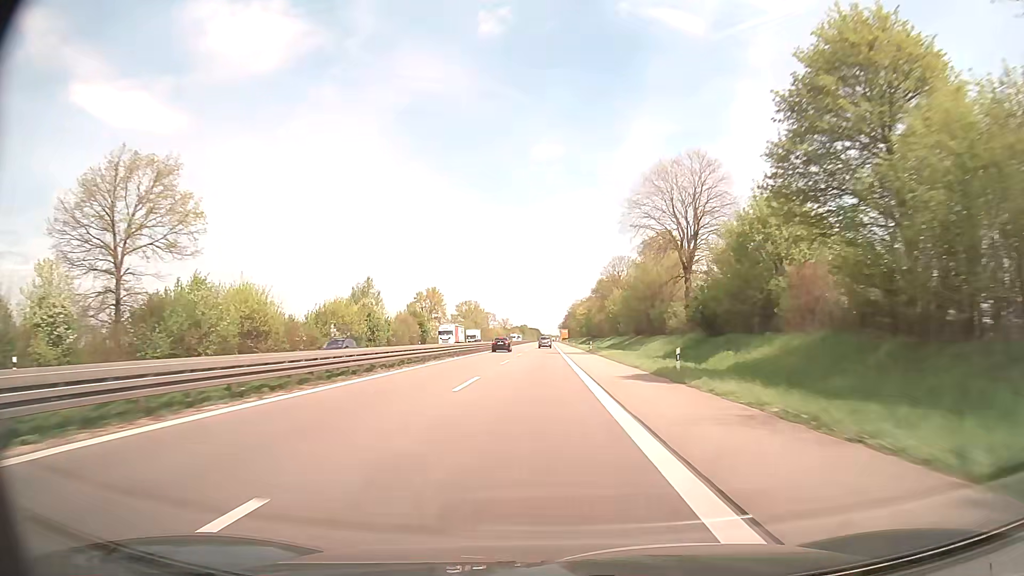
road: trunk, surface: asphalt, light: Day
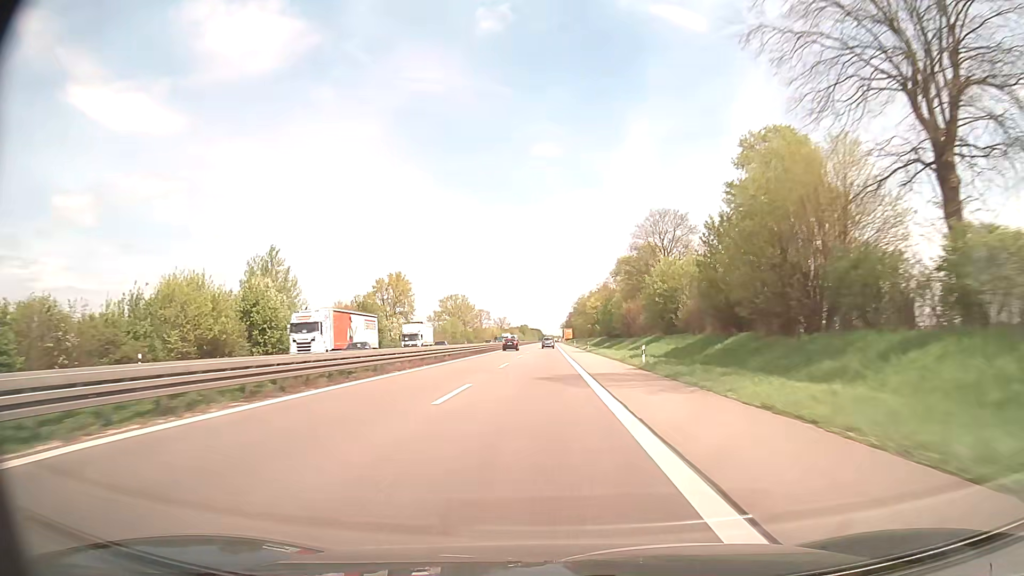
(+0.1, +39.4) m; 0°
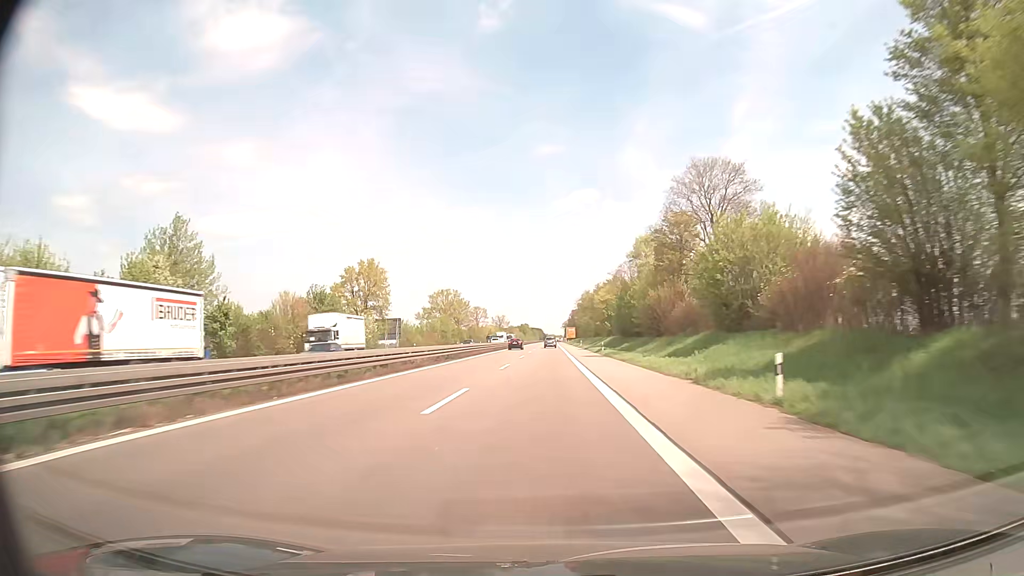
(0.0, +19.9) m; 0°
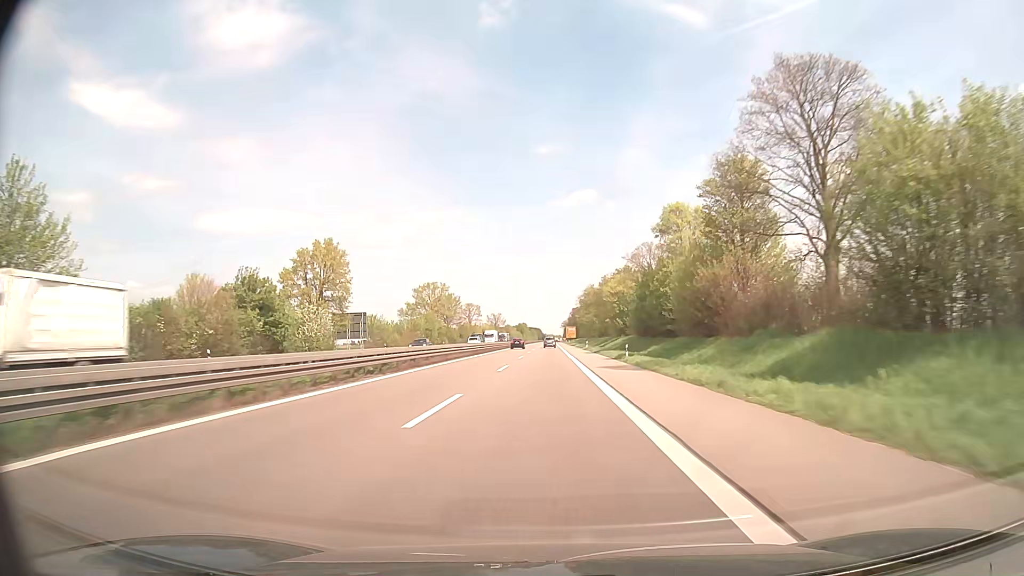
(0.0, +20.0) m; 0°
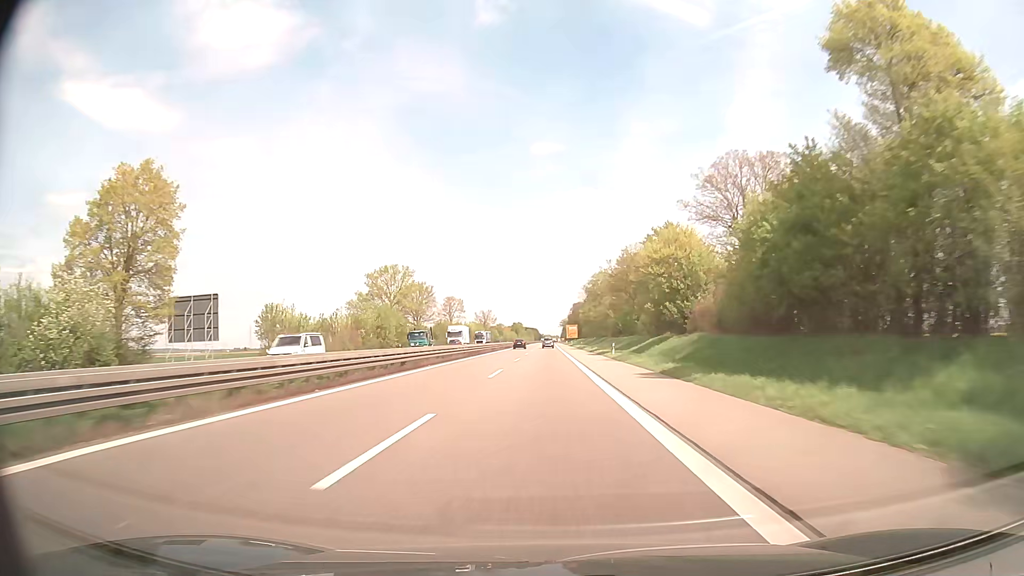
(+0.2, +40.3) m; +1°
